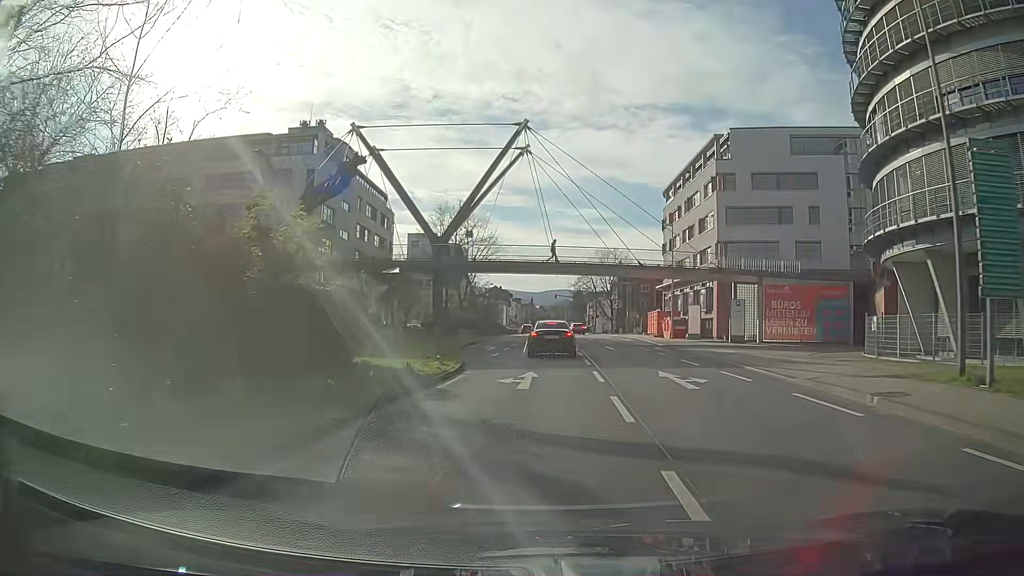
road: tertiary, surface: asphalt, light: Day
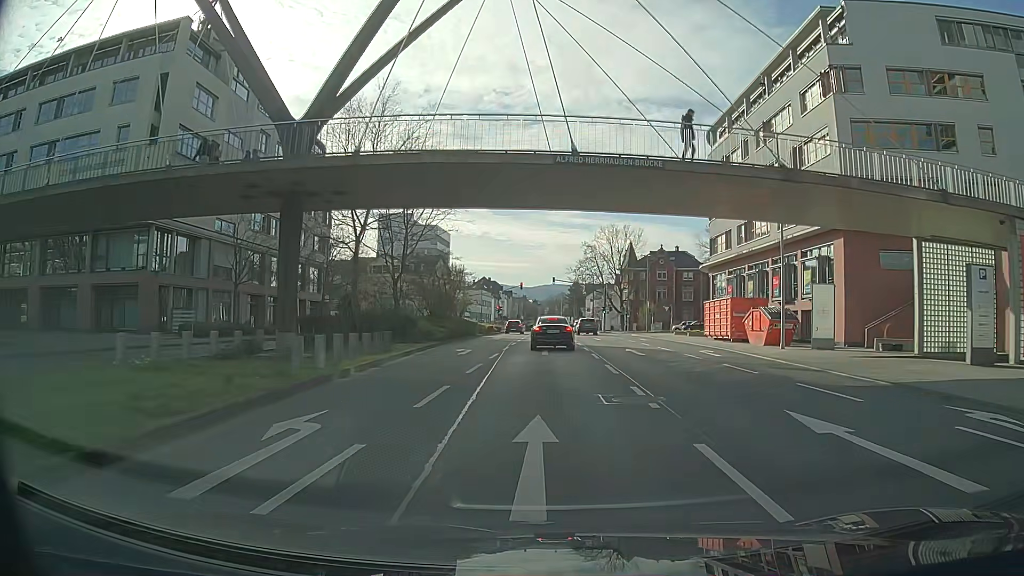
(+0.1, +29.1) m; +1°
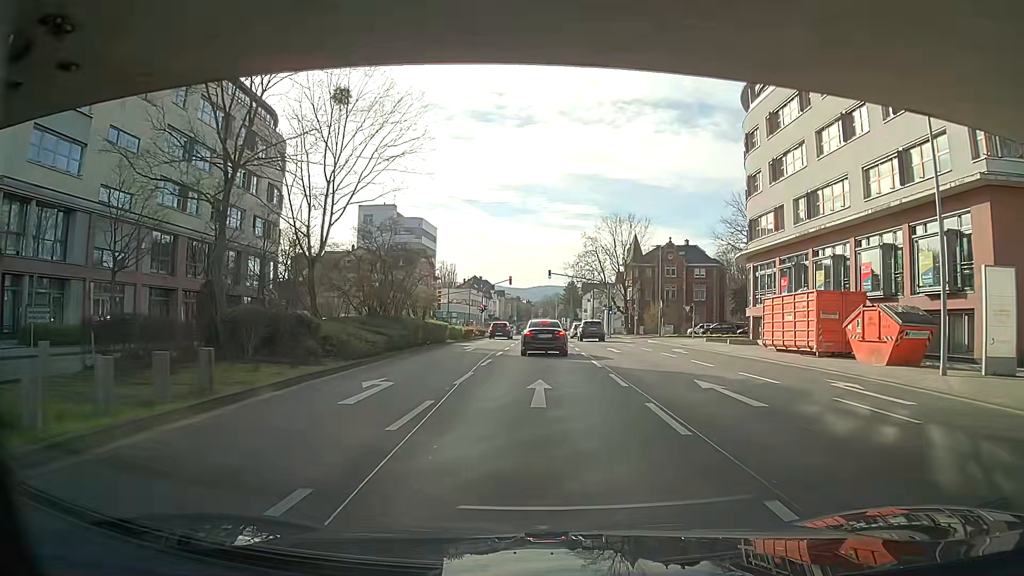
(0.0, +14.1) m; 0°
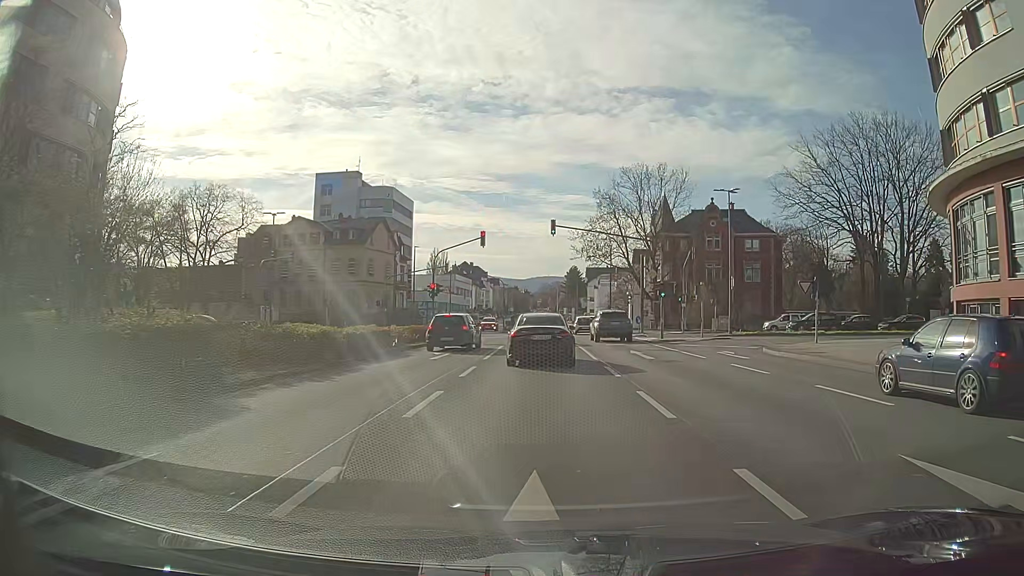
(+0.3, +29.2) m; 0°
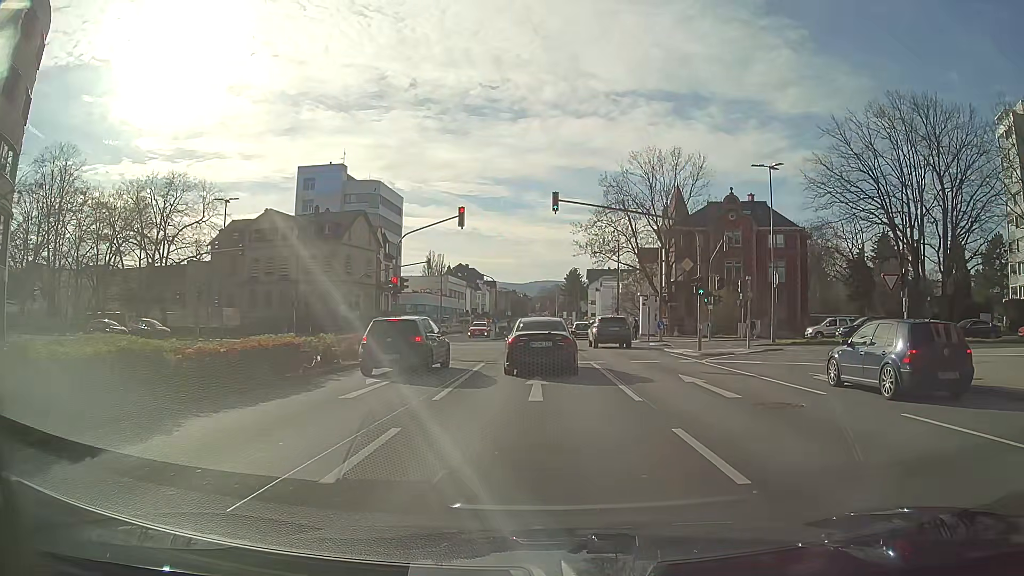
(0.0, +9.5) m; -1°
(0, +10) (0, +20) (0, +30) (0, +40) (0, +50) (0, +60) (0, +70) (+1, +80) (+1, +90) (+1, +100) m
